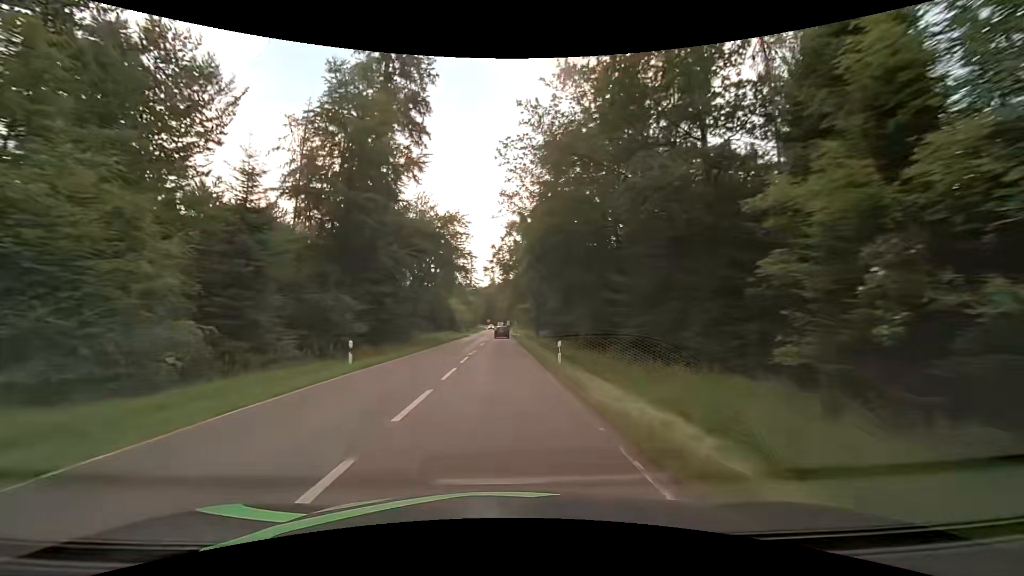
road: secondary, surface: asphalt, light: Day
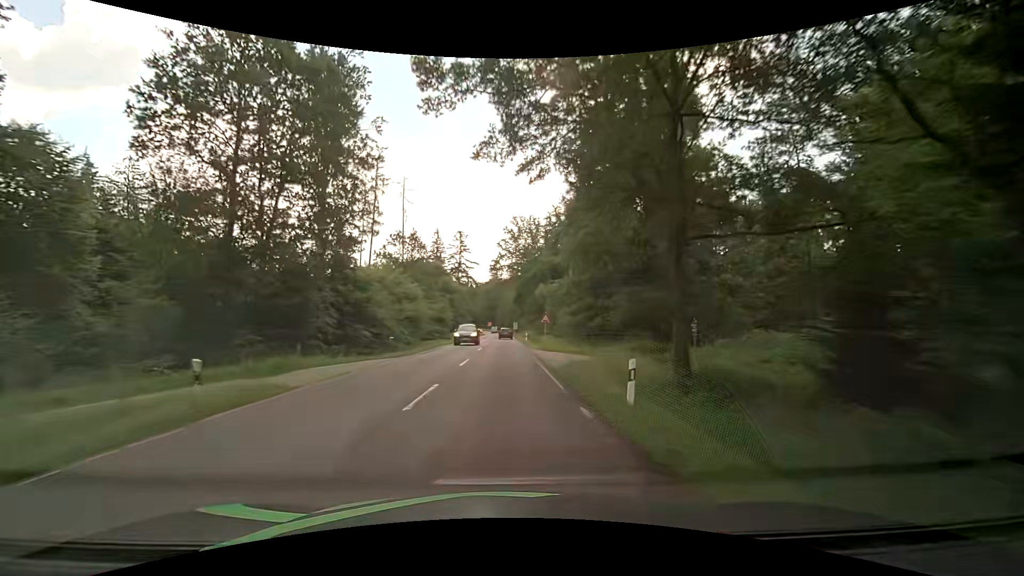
(-0.4, +61.9) m; 0°
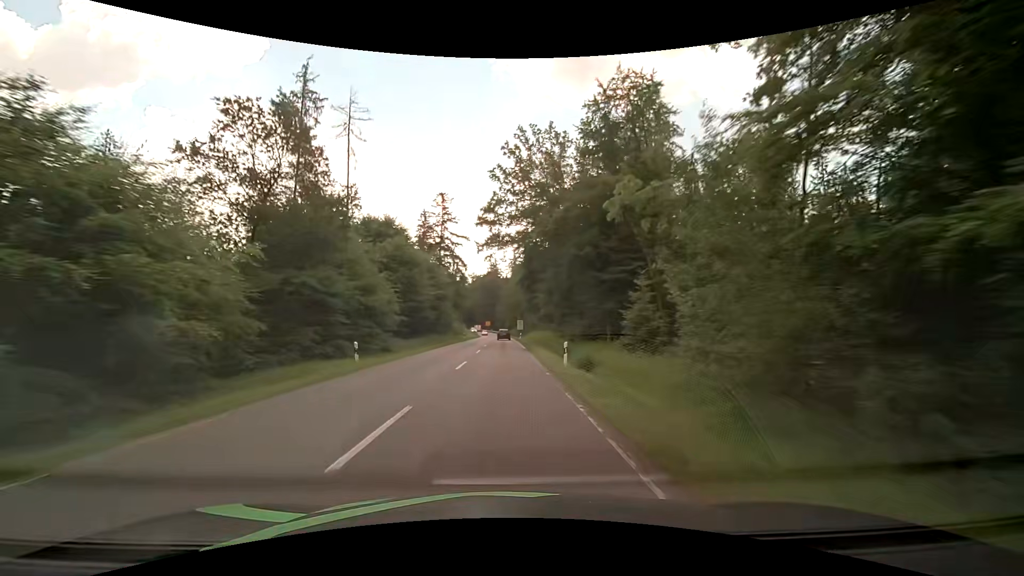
(+0.1, +37.3) m; 0°
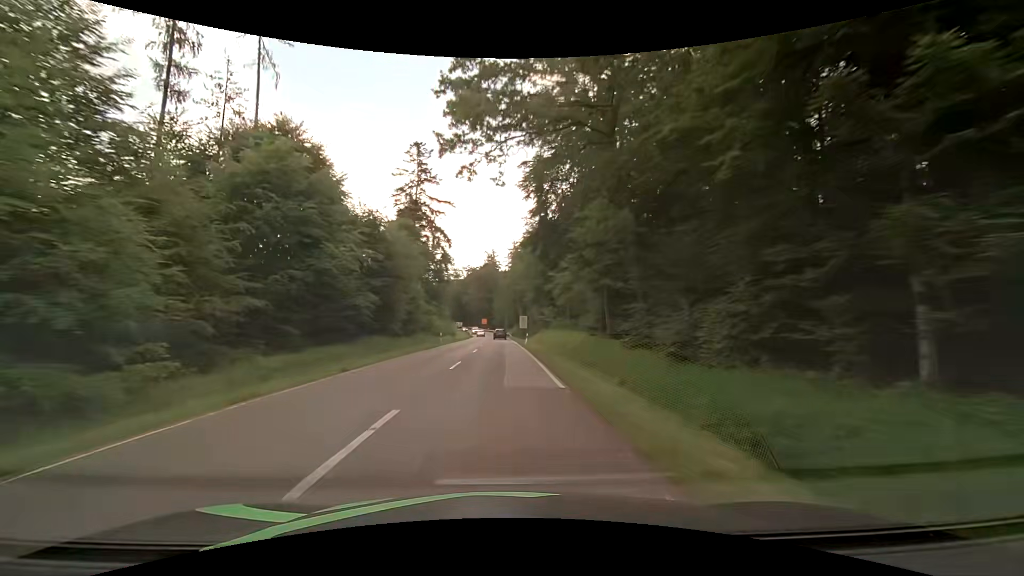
(+0.1, +24.9) m; 0°
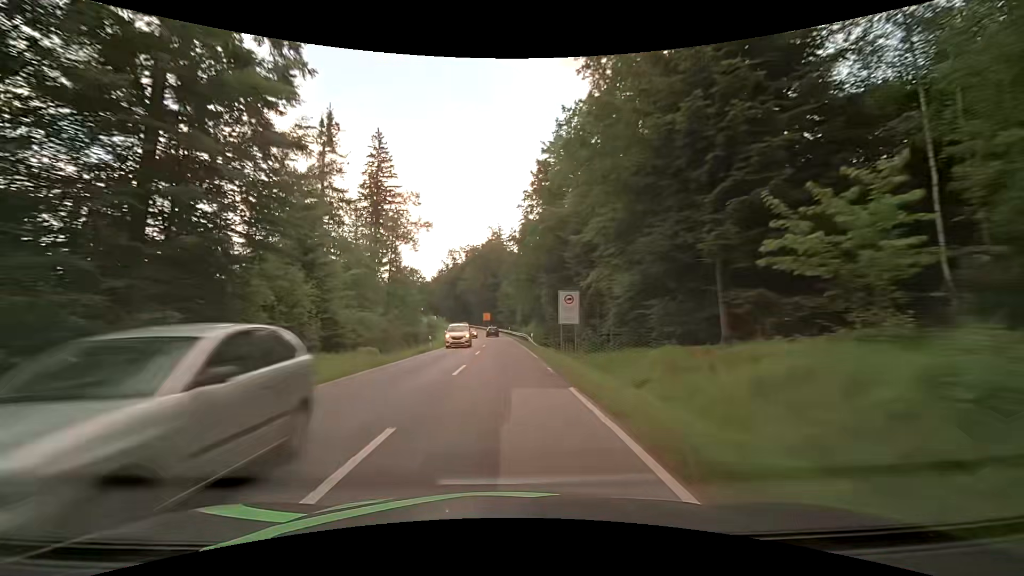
(-0.4, +49.9) m; -1°
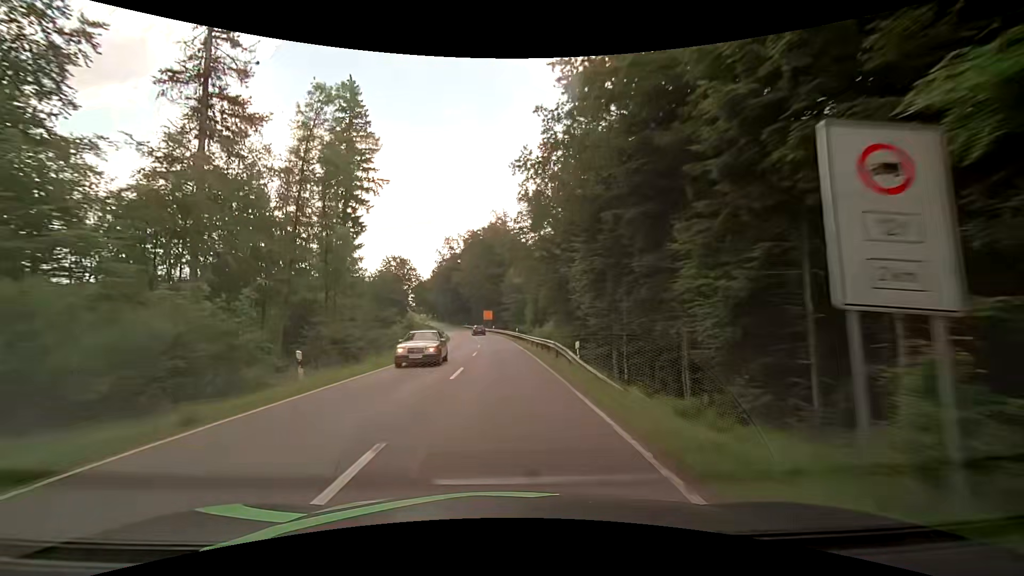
(-0.1, +25.0) m; 0°
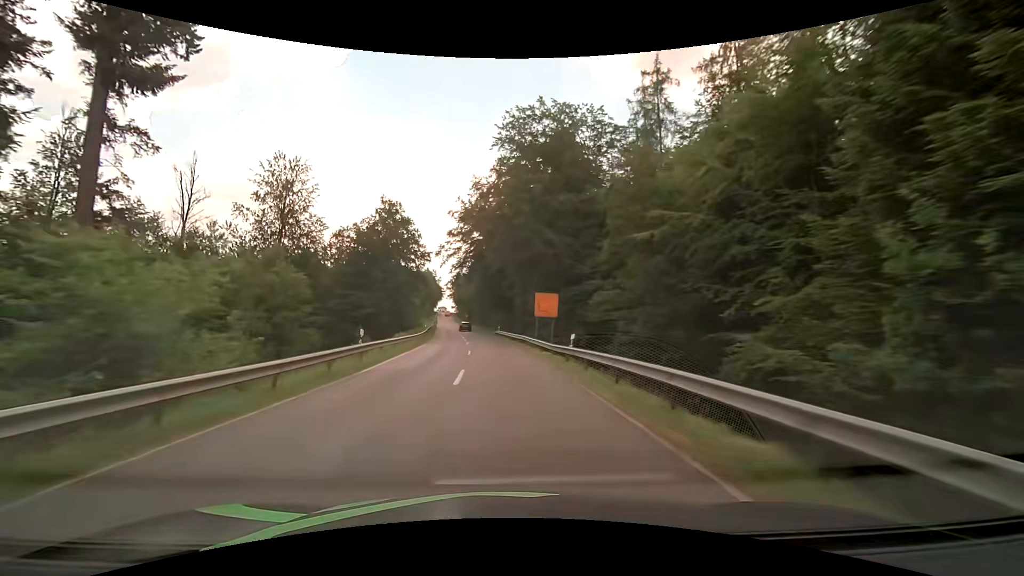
(-2.7, +62.3) m; -6°
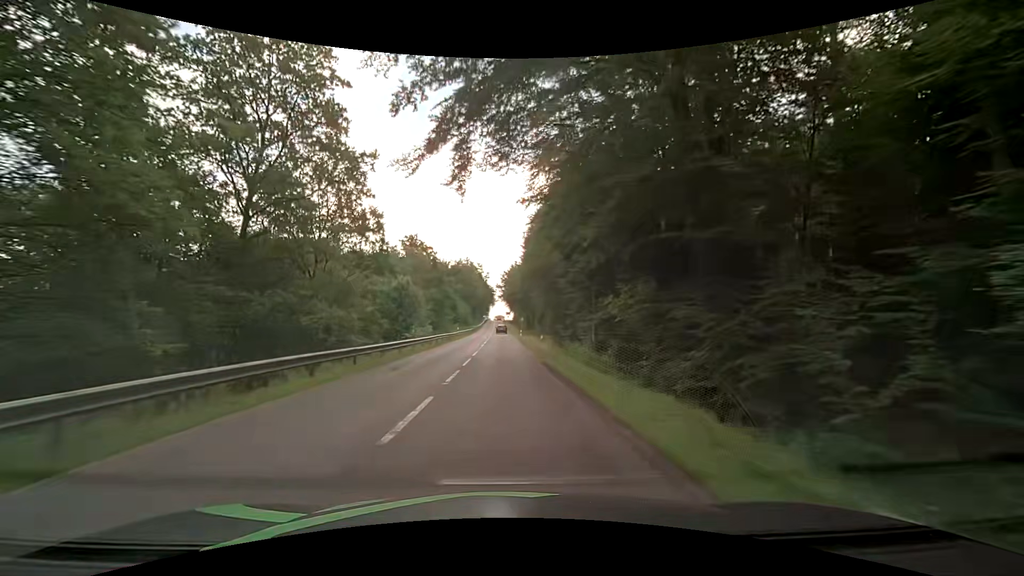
(-4.0, +62.0) m; -7°
(0, +10) (0, +20) (0, +30) (0, +40) (0, +50) (0, +60) (-1, +70) (-1, +80) (-1, +90) (-1, +100) m
